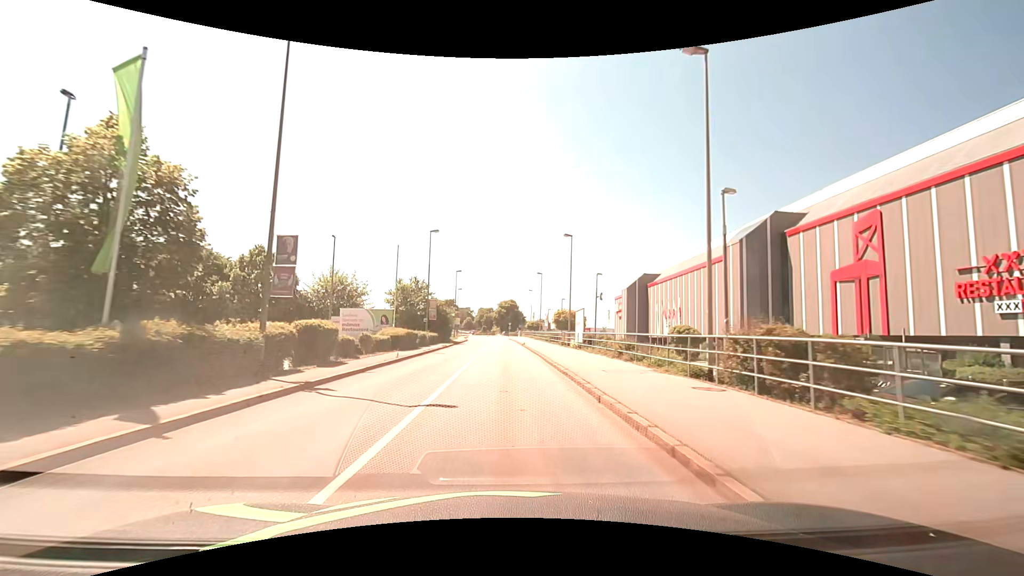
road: tertiary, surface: asphalt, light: Day
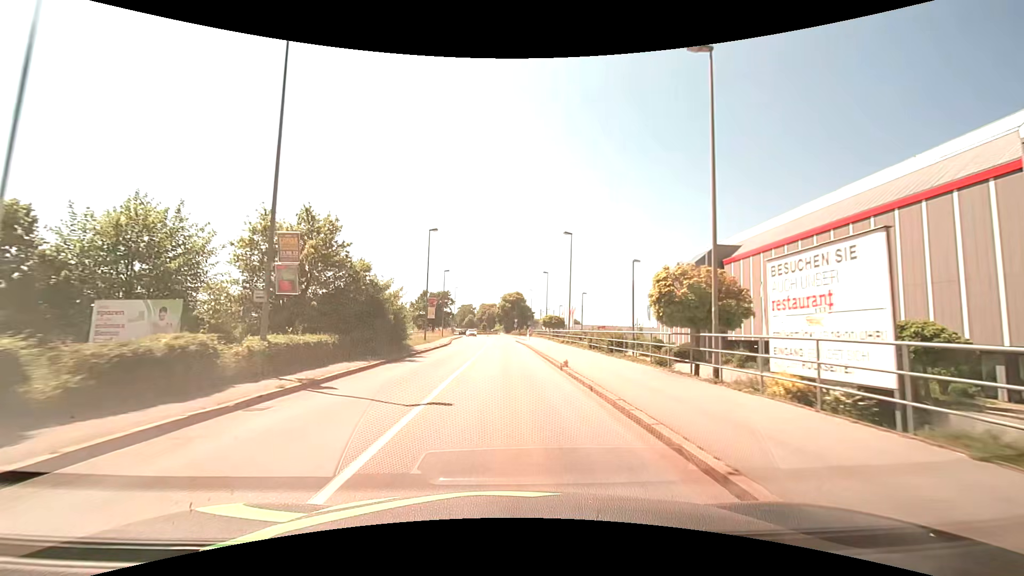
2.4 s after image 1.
(-0.1, +30.0) m; 0°
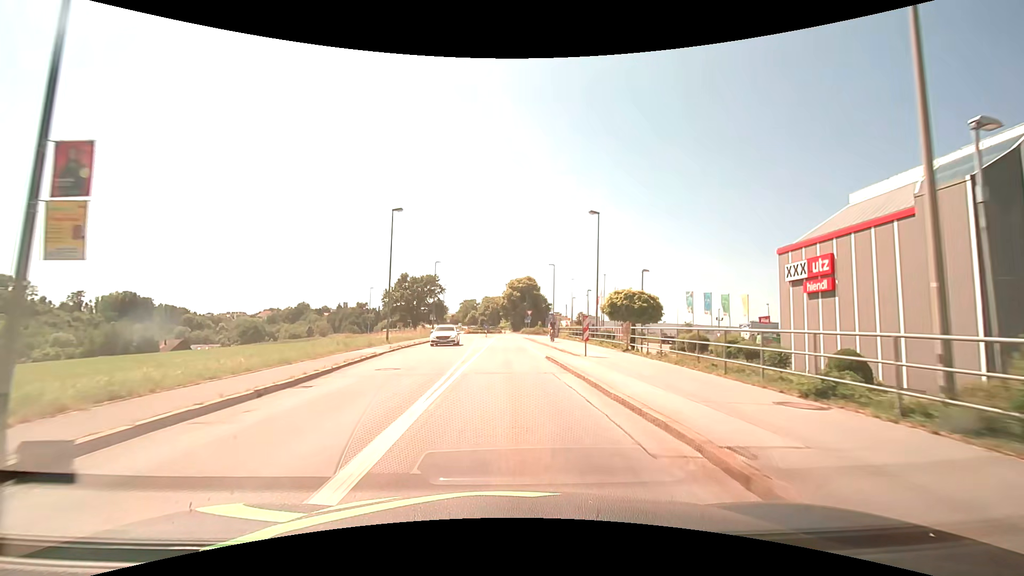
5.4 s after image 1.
(-0.3, +37.4) m; -1°
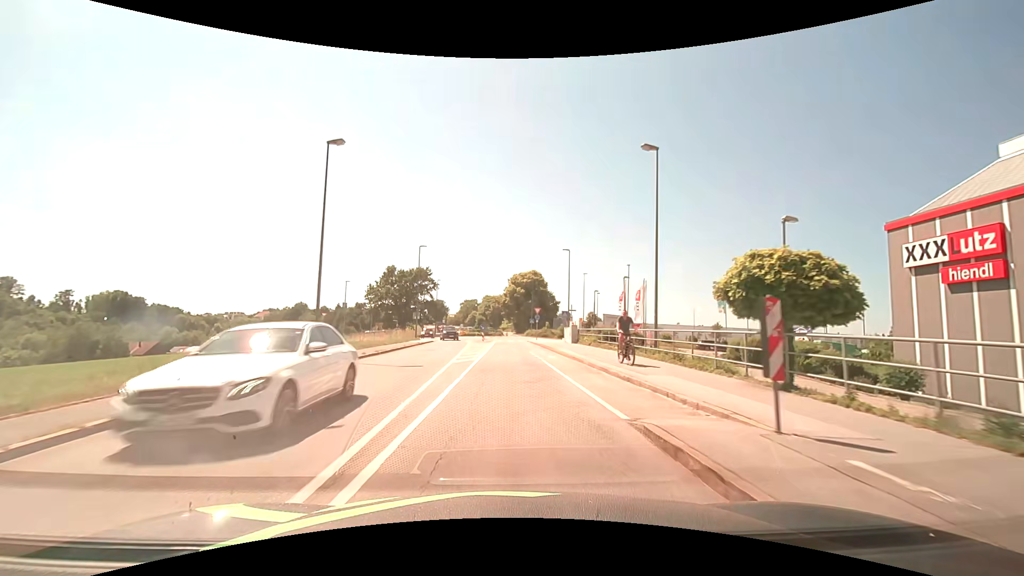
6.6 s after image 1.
(-0.1, +14.0) m; -1°
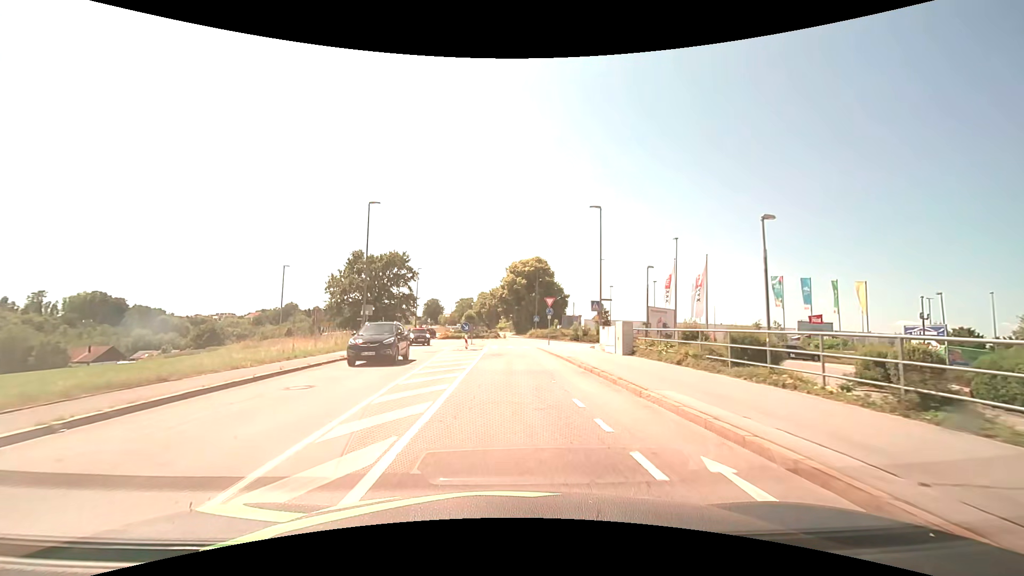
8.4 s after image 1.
(+0.1, +18.8) m; 0°
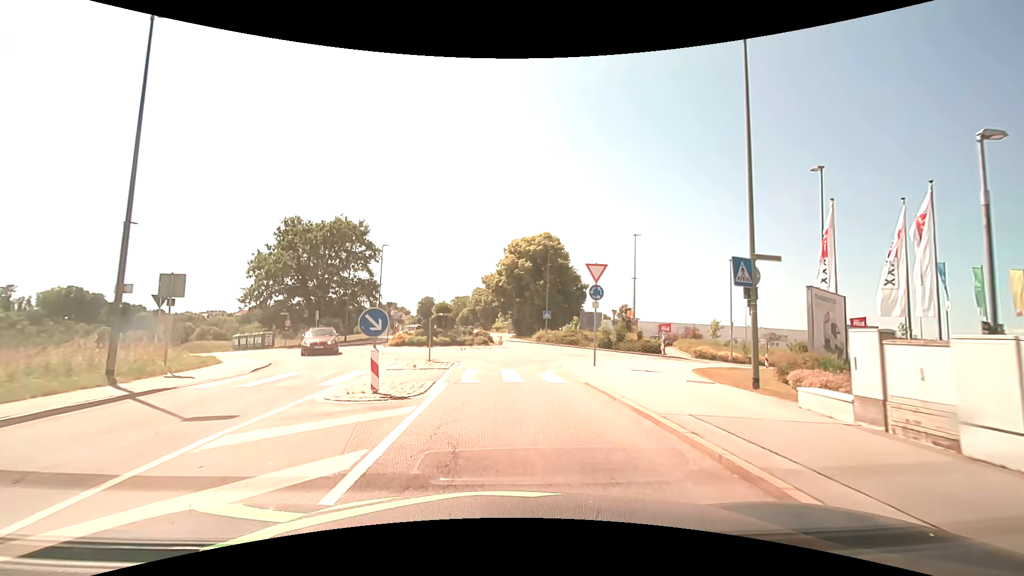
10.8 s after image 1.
(+0.2, +21.1) m; 0°
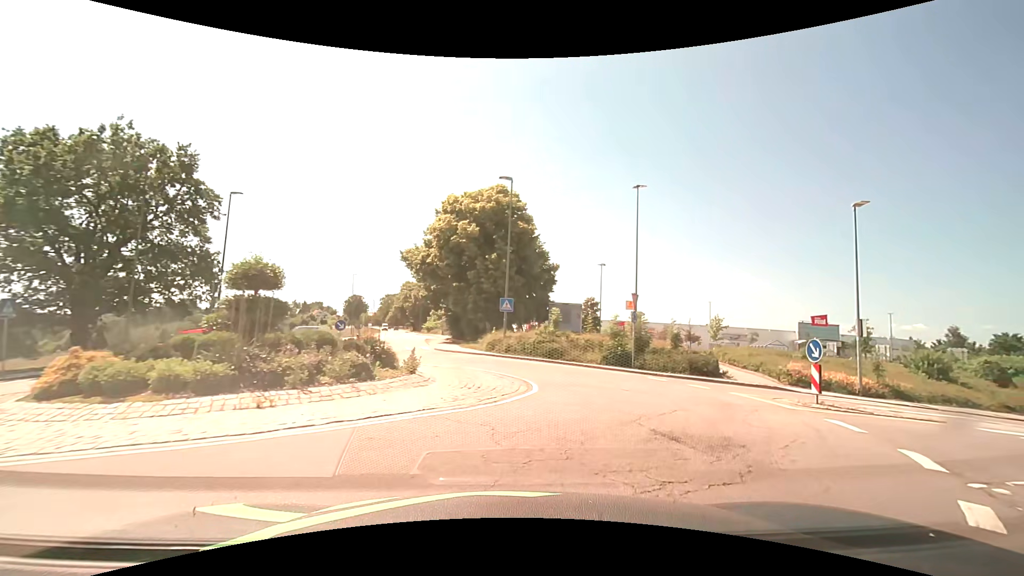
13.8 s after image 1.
(+0.1, +20.2) m; +7°
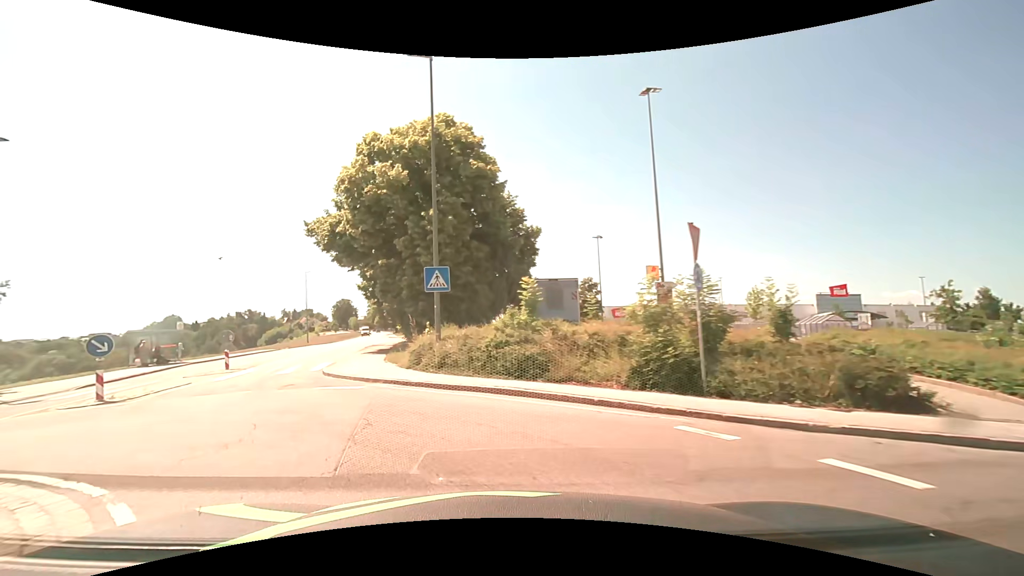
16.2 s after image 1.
(+2.0, +13.0) m; +2°
(-3, +9) (-8, +18) (-11, +28) (-13, +37) (-15, +47) (-17, +57) (-20, +67) (-22, +76) (-24, +86) (-27, +96) m
